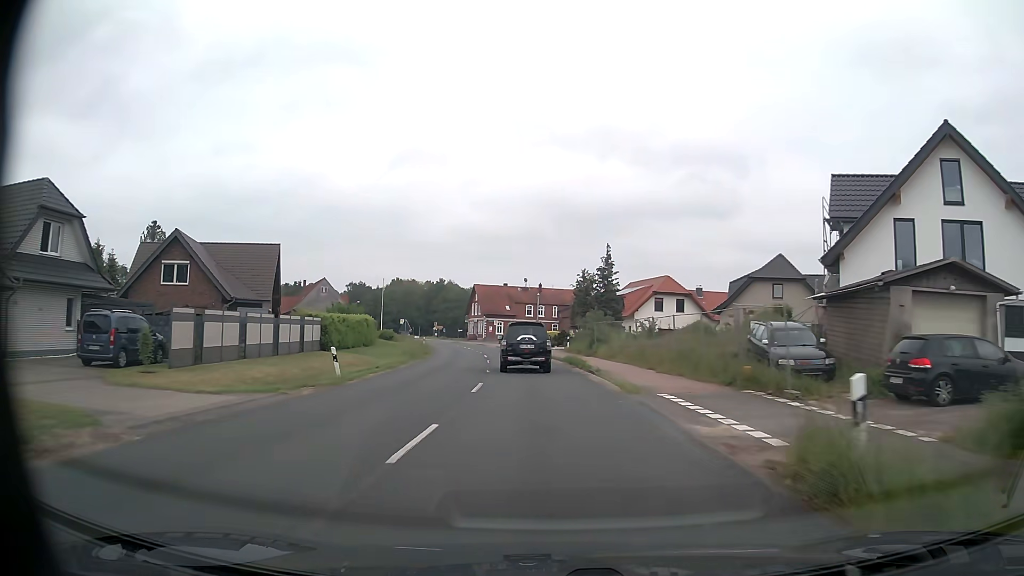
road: secondary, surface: asphalt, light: Day
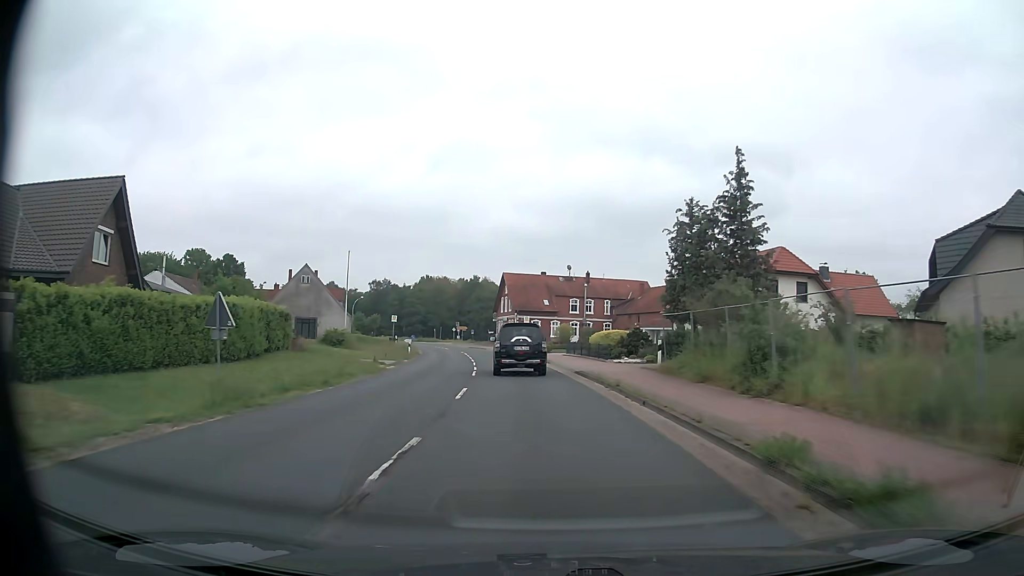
(-0.8, +28.2) m; -4°
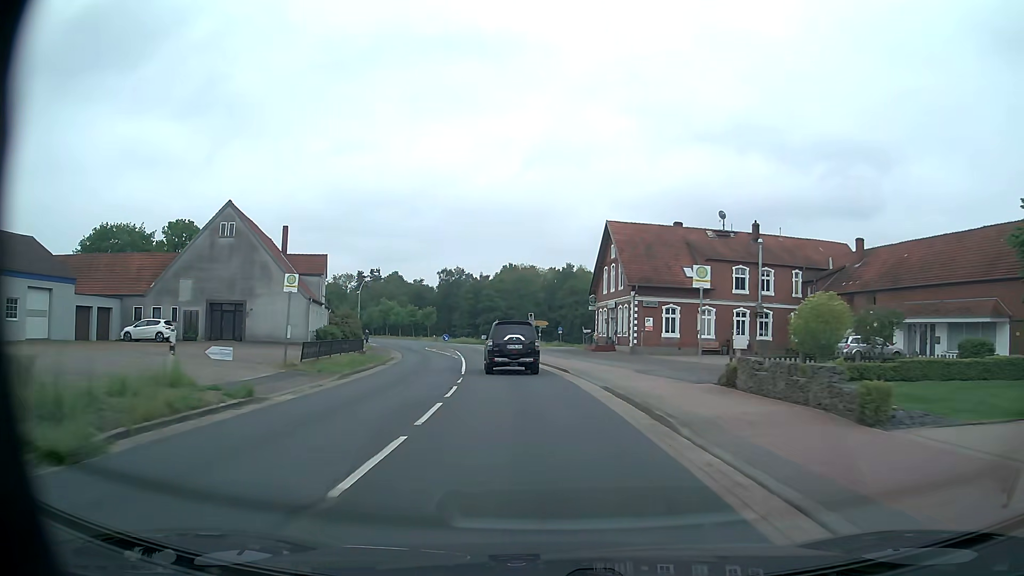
(-3.3, +45.5) m; -8°
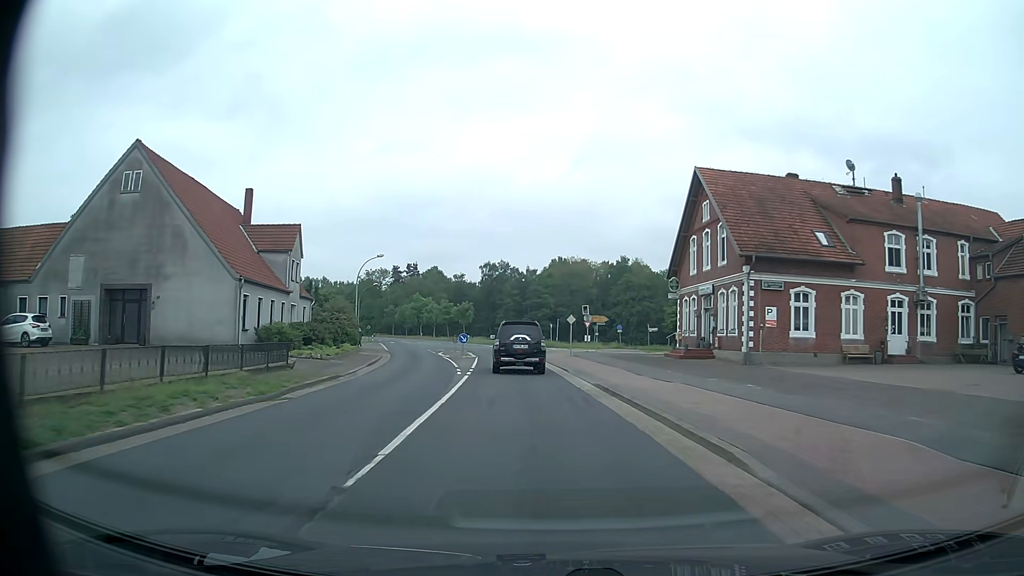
(-0.6, +18.0) m; -4°
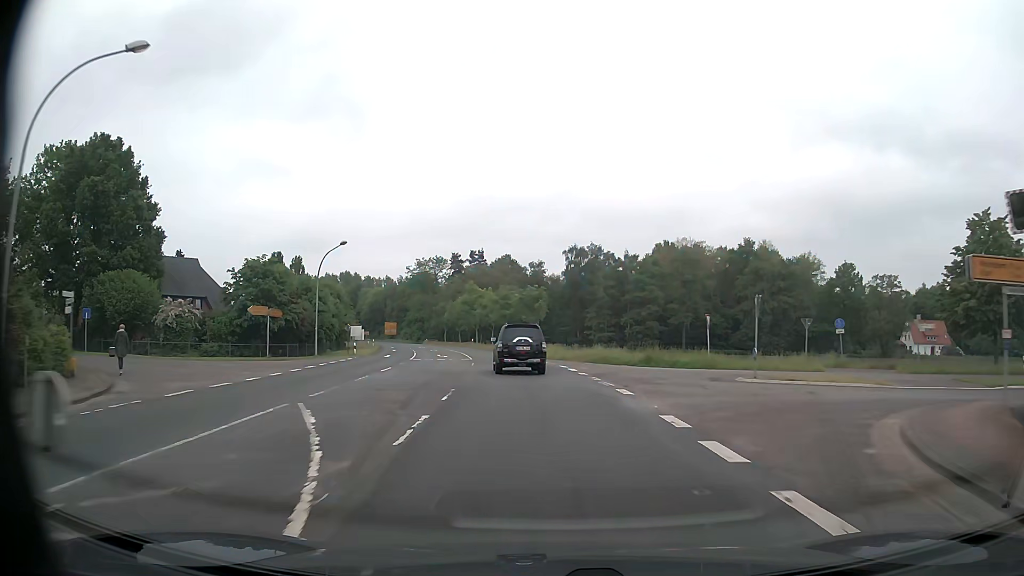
(-3.1, +44.4) m; -7°
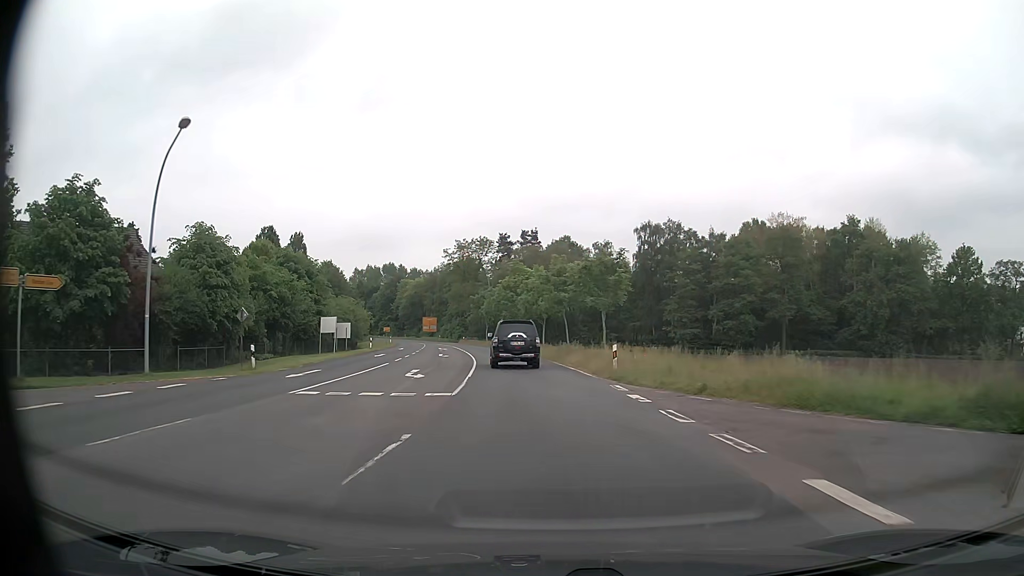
(-1.3, +26.9) m; -5°
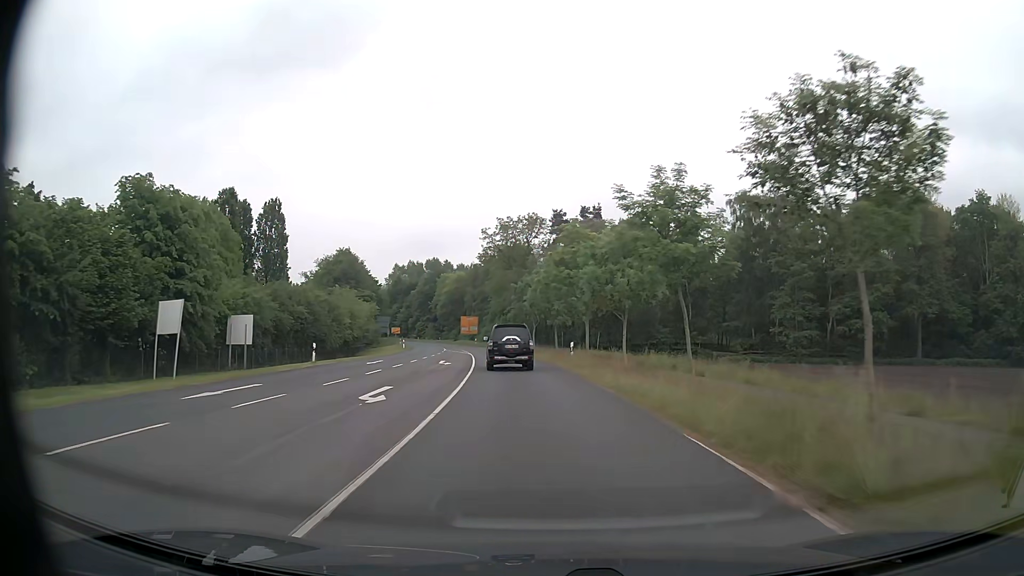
(-1.3, +27.5) m; -5°
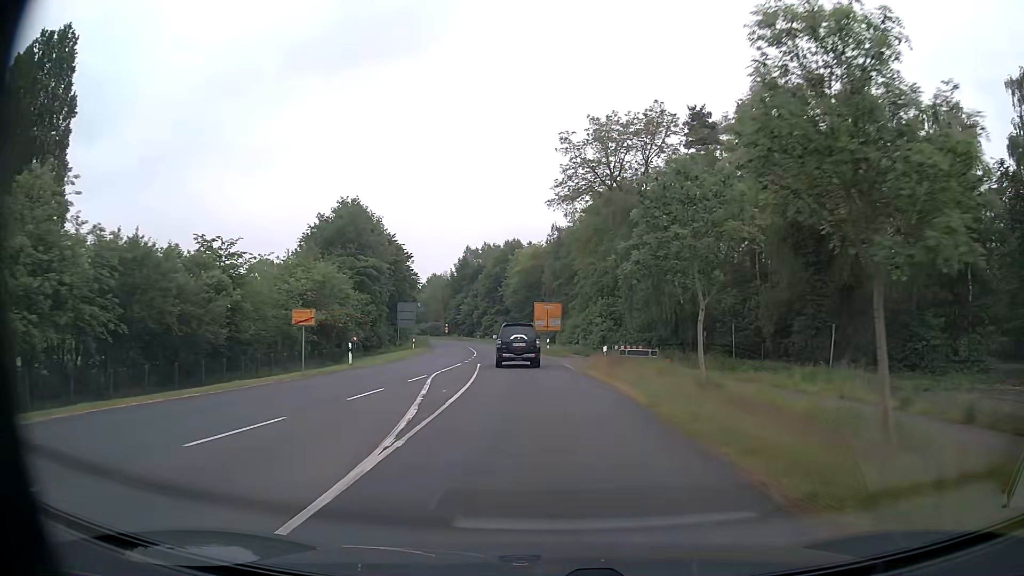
(-3.3, +47.2) m; -8°
